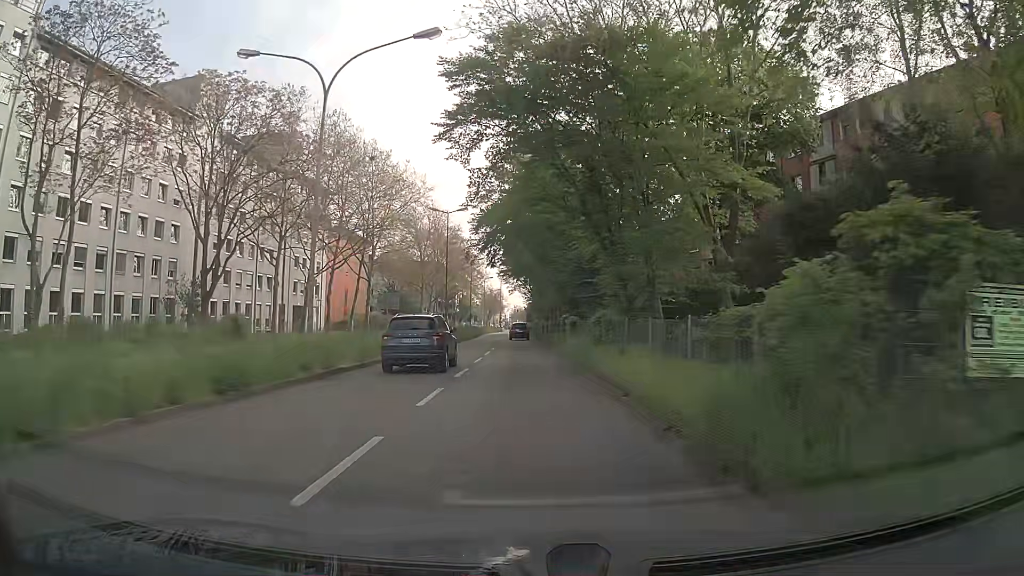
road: secondary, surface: asphalt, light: Day
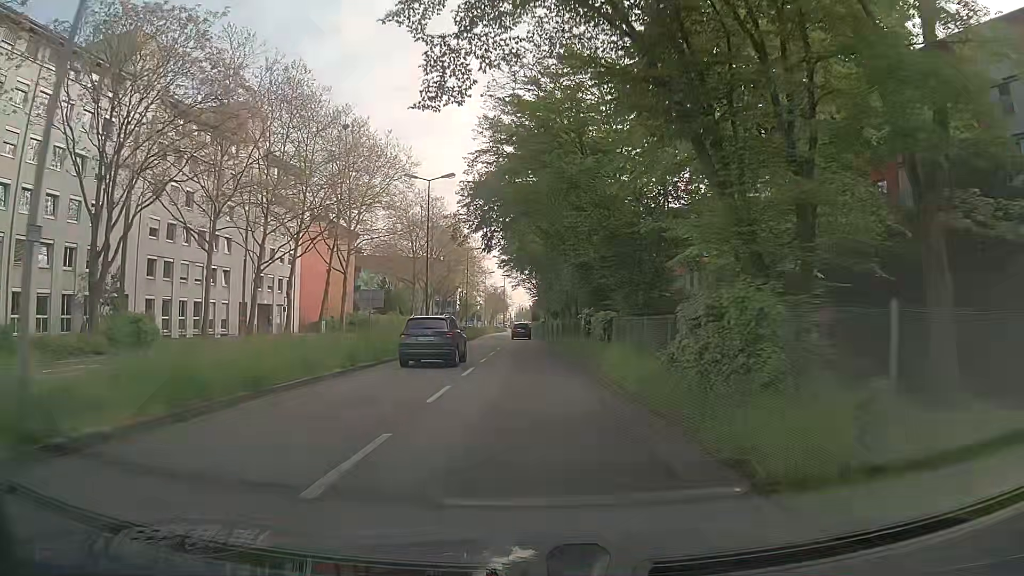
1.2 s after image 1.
(-0.1, +11.9) m; -1°
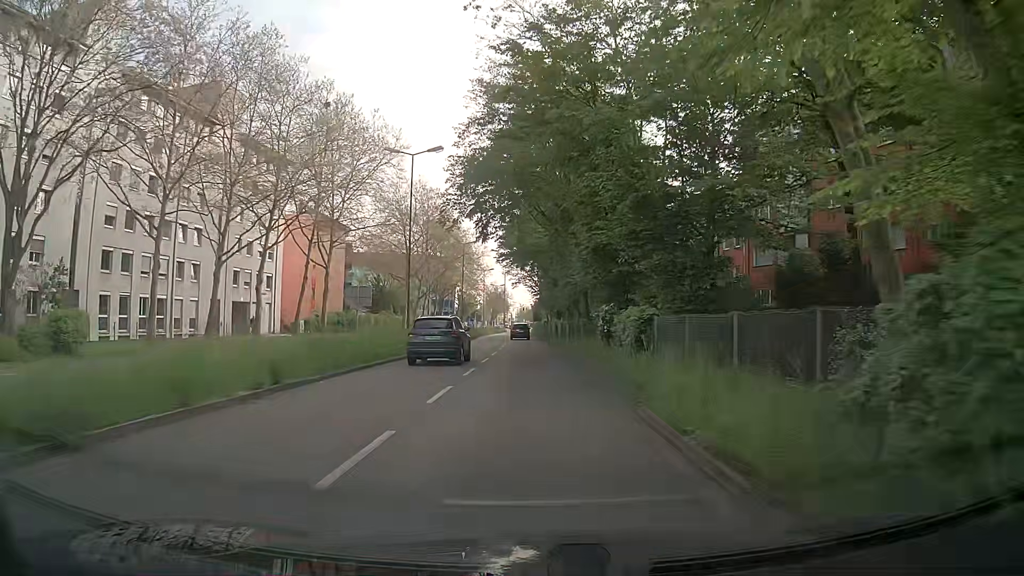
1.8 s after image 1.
(0.0, +6.2) m; 0°
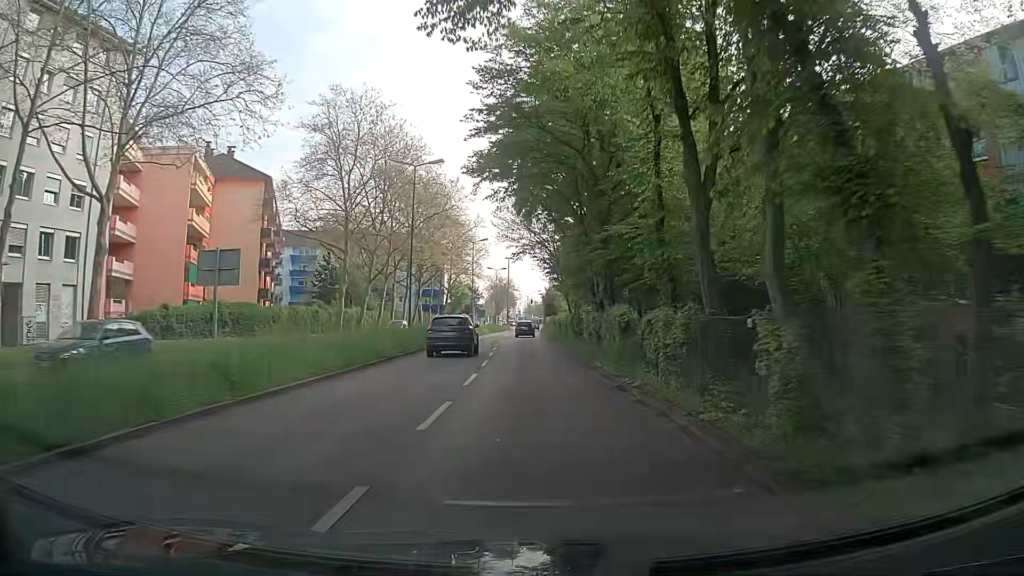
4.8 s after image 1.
(-0.4, +33.1) m; -1°
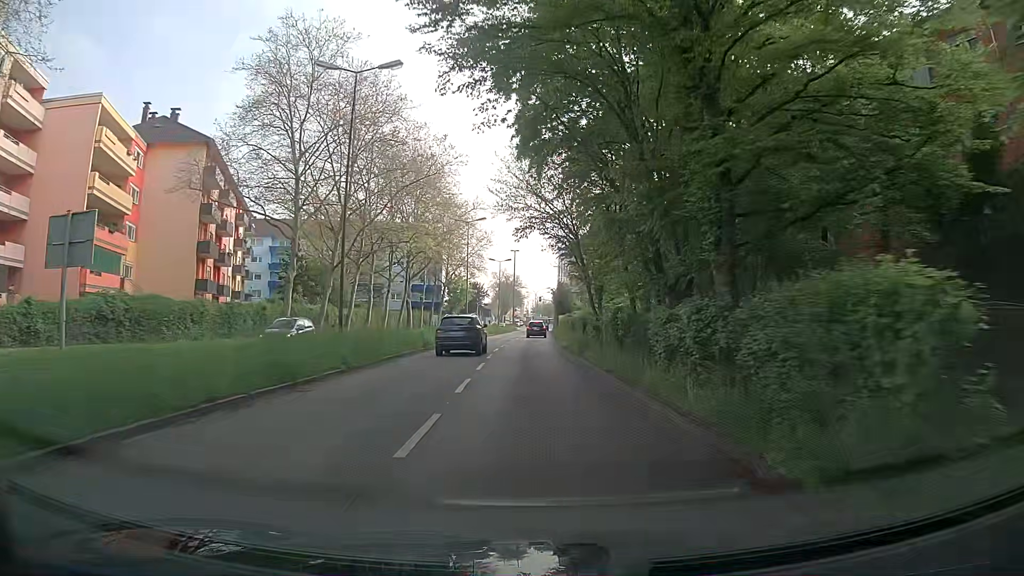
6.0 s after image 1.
(+0.1, +13.9) m; 0°
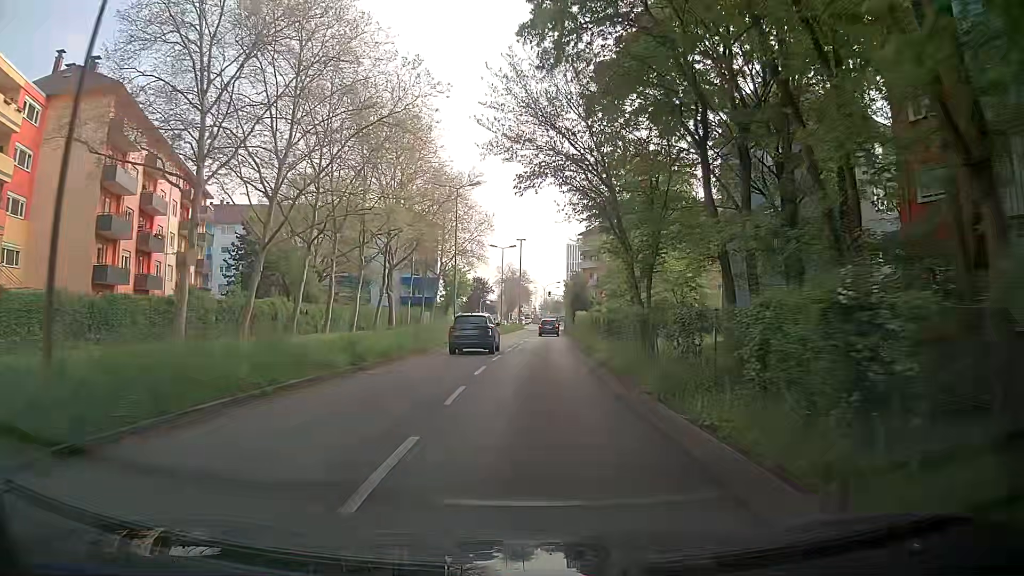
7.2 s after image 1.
(-0.1, +14.0) m; 0°
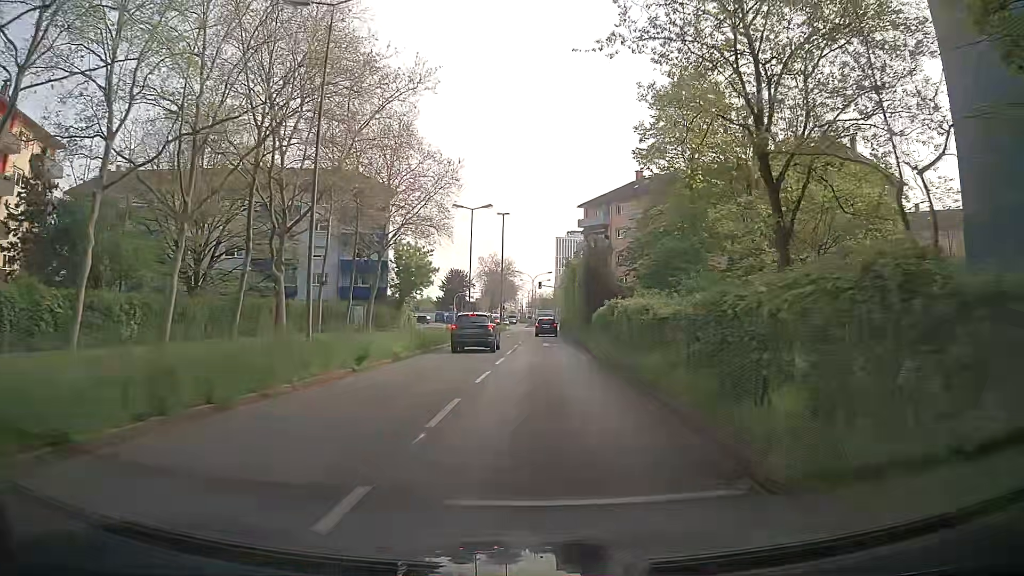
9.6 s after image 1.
(-0.1, +26.1) m; +1°
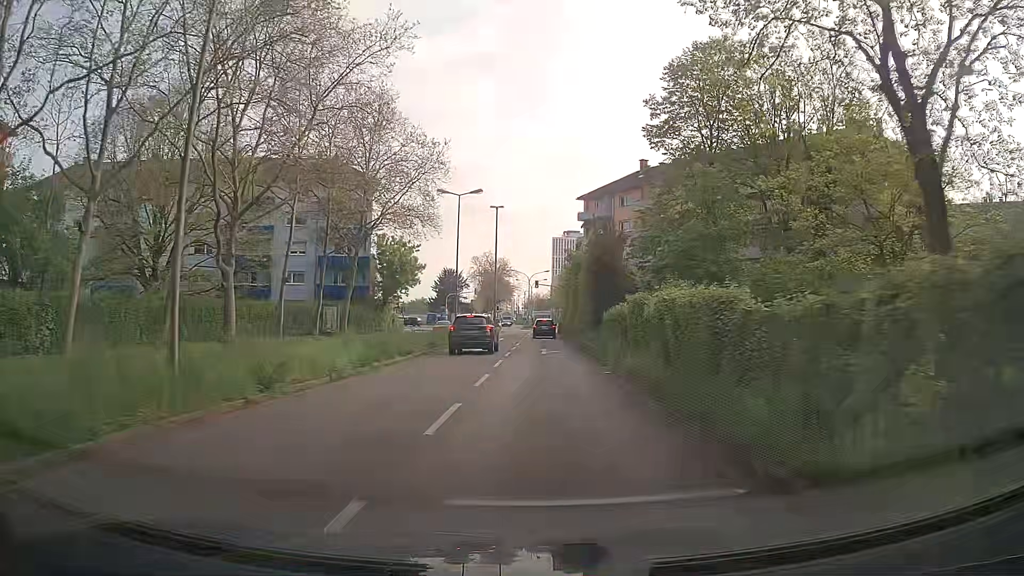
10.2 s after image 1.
(+0.1, +6.4) m; -1°
(0, +10) (0, +20) (+1, +30) (+1, +40) (+1, +50) (+1, +60) (+2, +70) (+2, +80) (+3, +90) (+5, +100) m
